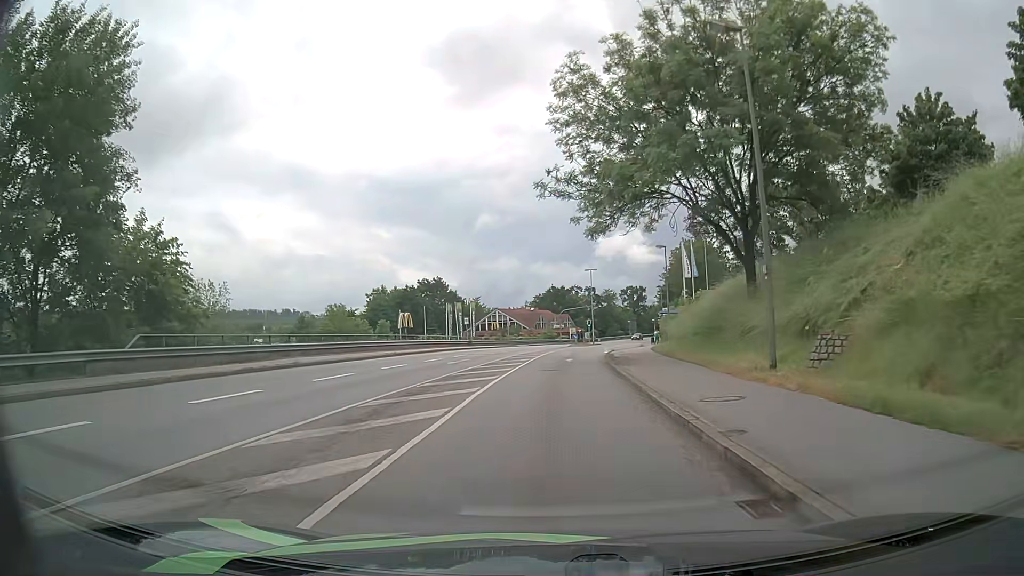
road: tertiary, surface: asphalt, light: Day
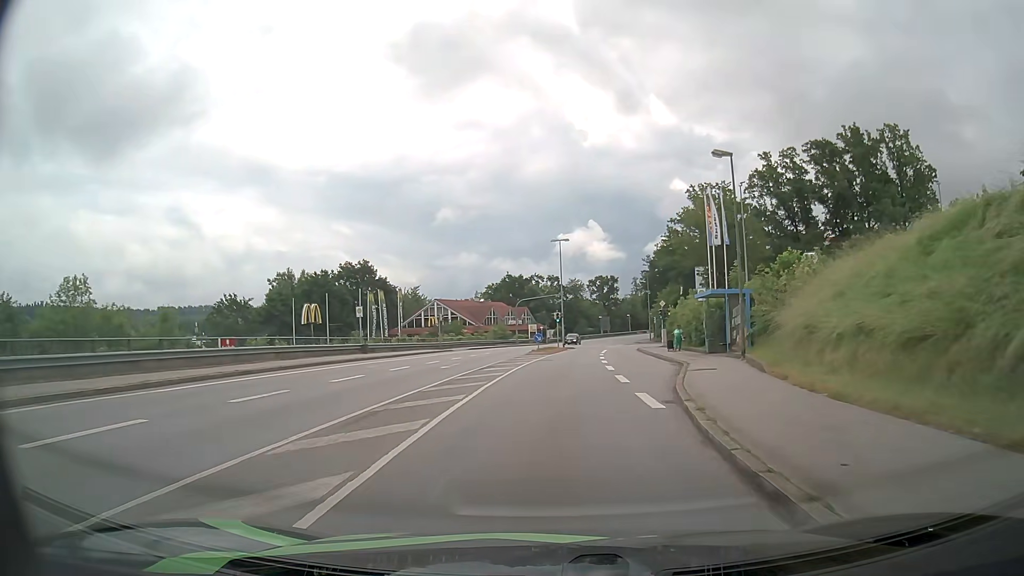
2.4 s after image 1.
(+0.6, +29.0) m; +4°
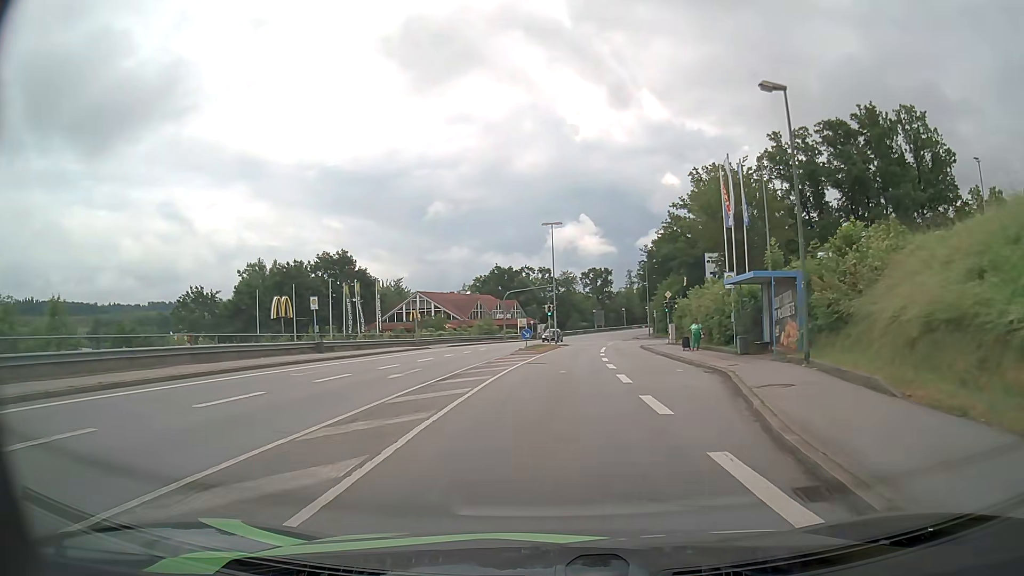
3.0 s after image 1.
(0.0, +7.3) m; 0°
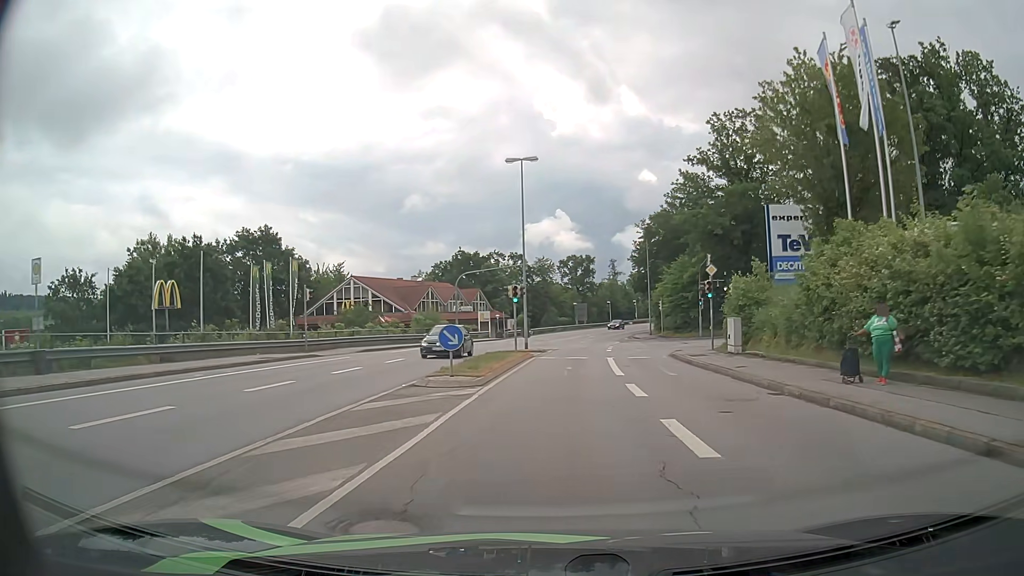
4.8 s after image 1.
(+0.4, +21.3) m; +2°
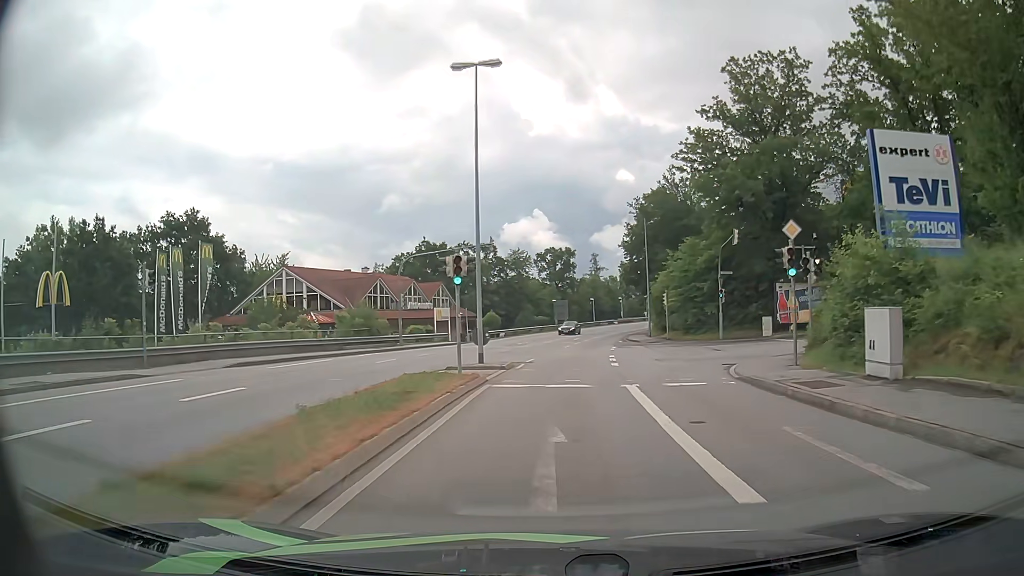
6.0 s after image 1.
(+0.2, +13.8) m; +2°
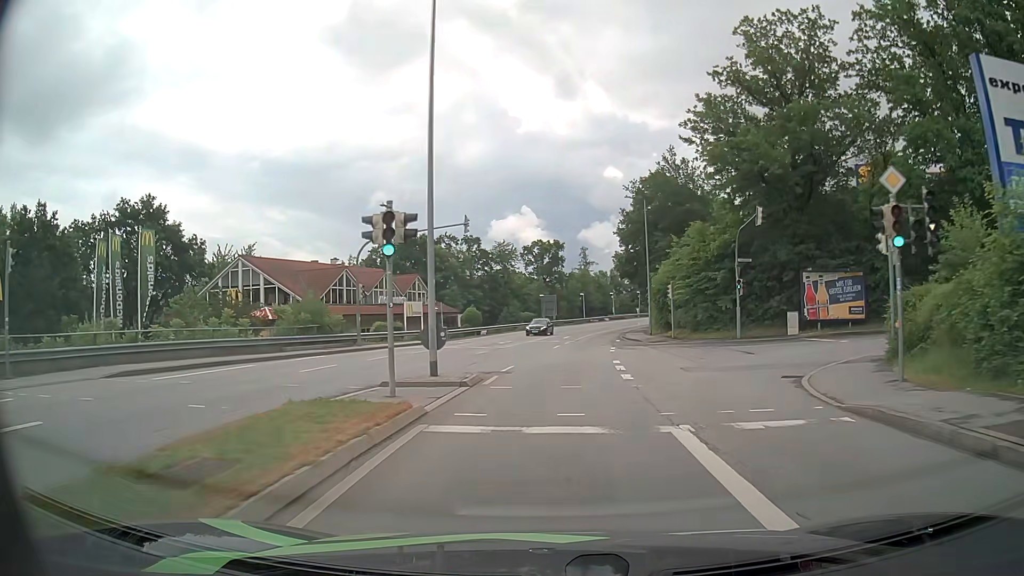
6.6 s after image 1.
(+0.1, +6.9) m; +1°
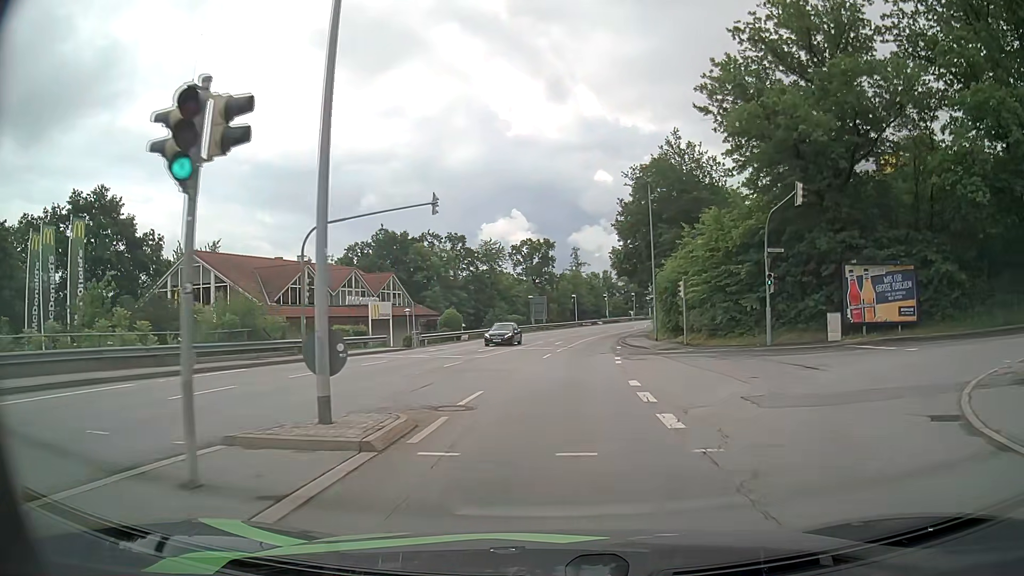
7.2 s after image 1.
(0.0, +6.9) m; +1°
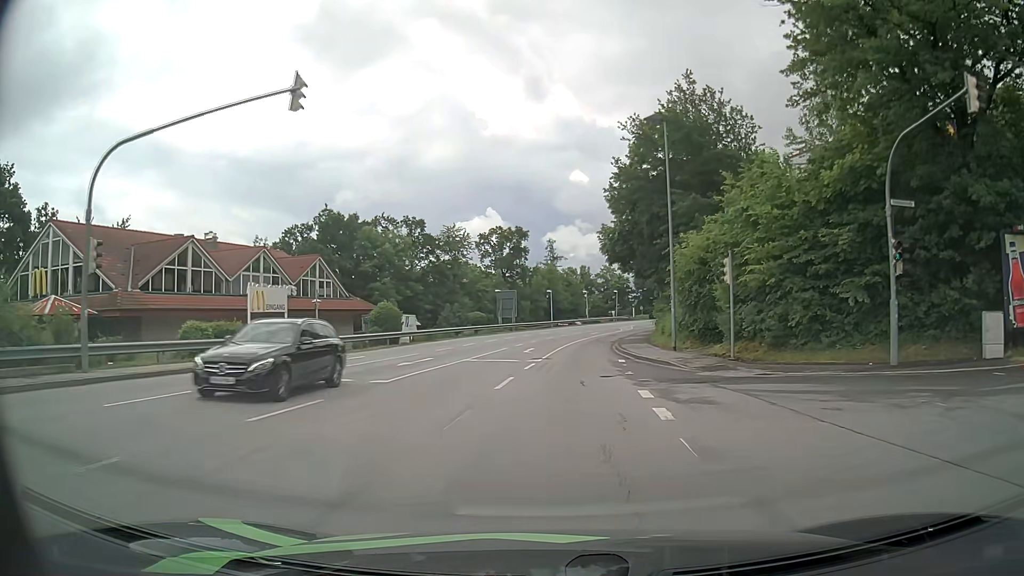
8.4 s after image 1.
(+0.3, +13.8) m; +2°
